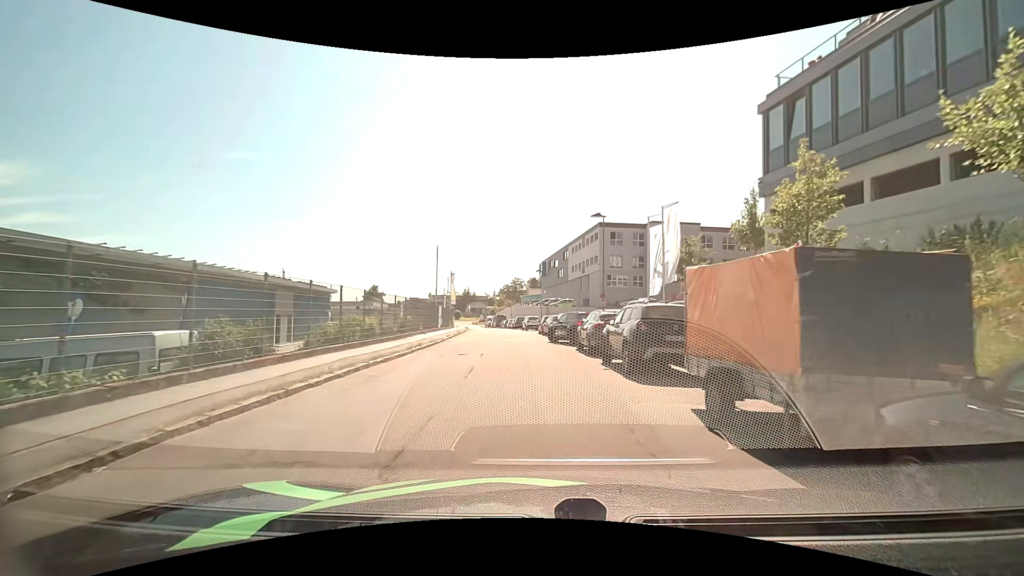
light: Day
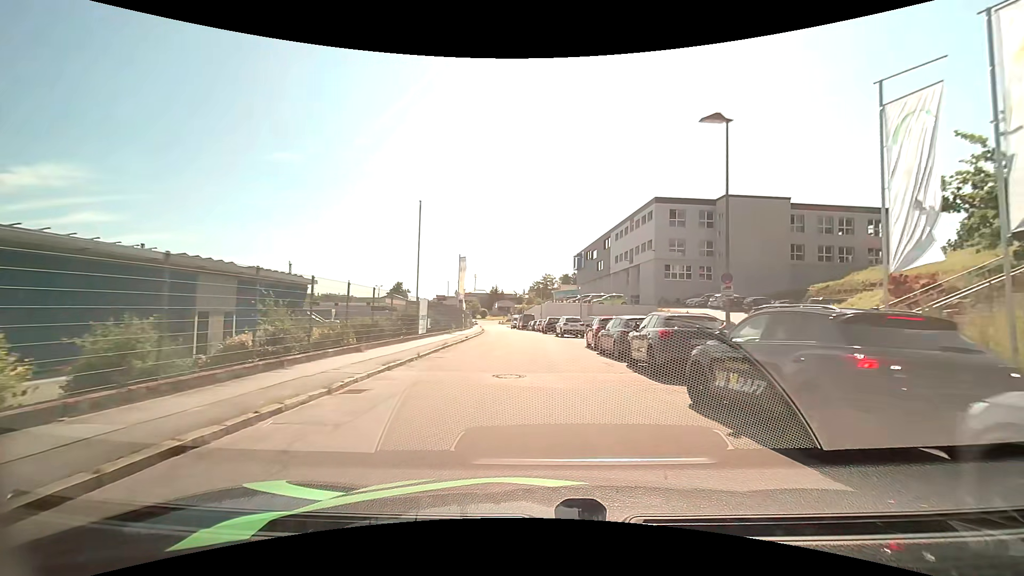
(-0.9, +17.1) m; -4°
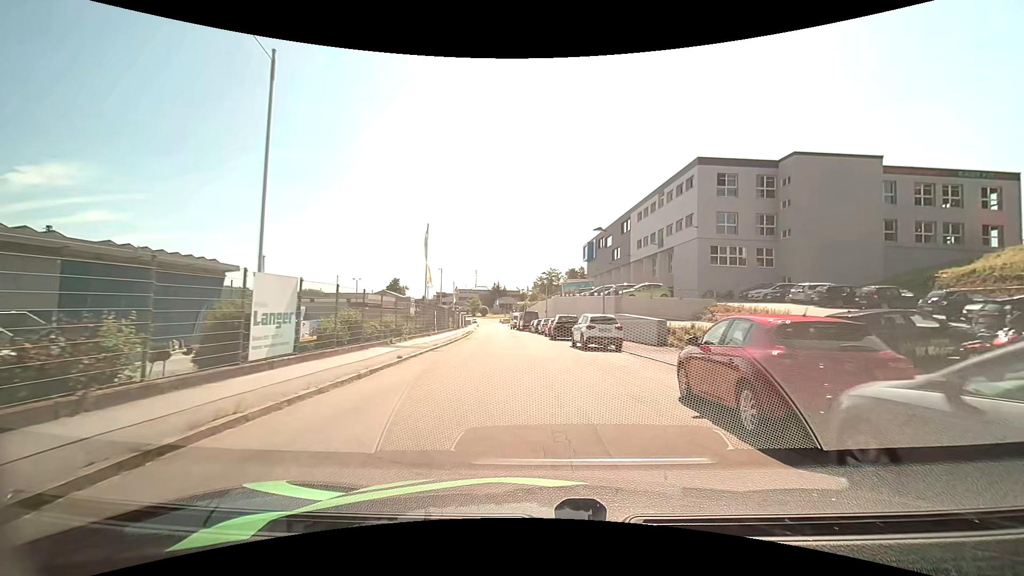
(-0.1, +15.4) m; 0°
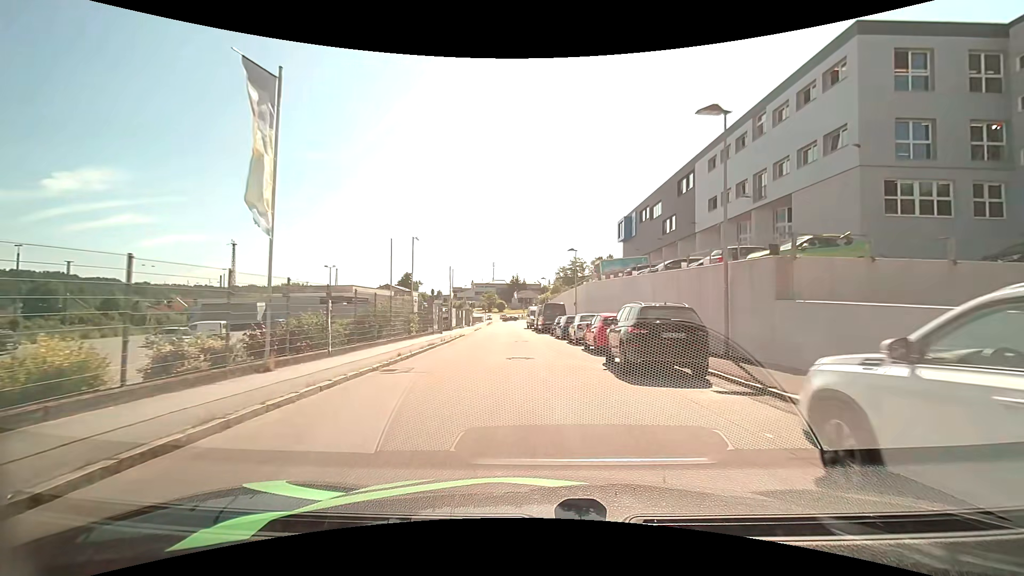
(-0.5, +20.7) m; -3°
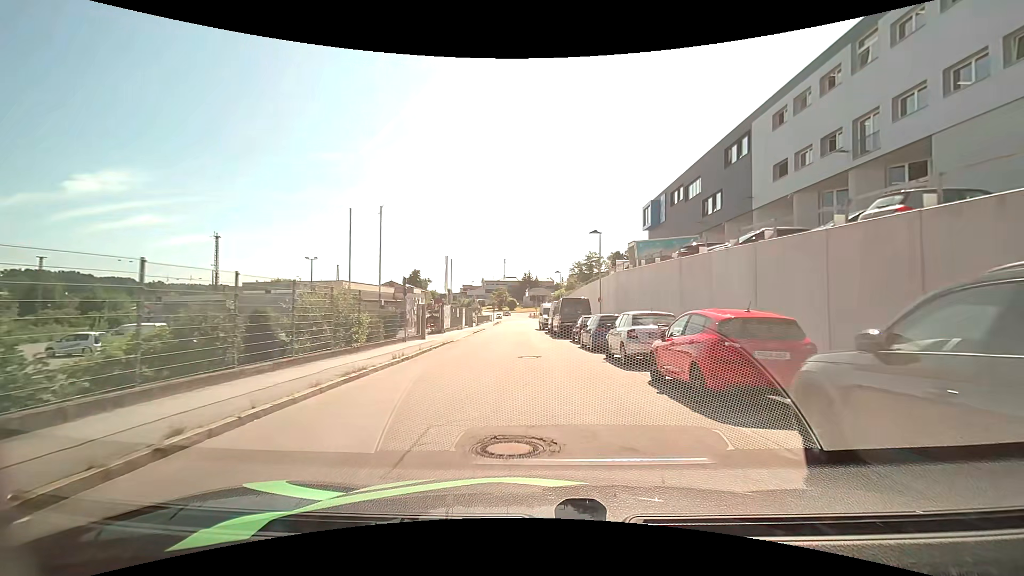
(-0.1, +10.1) m; -1°
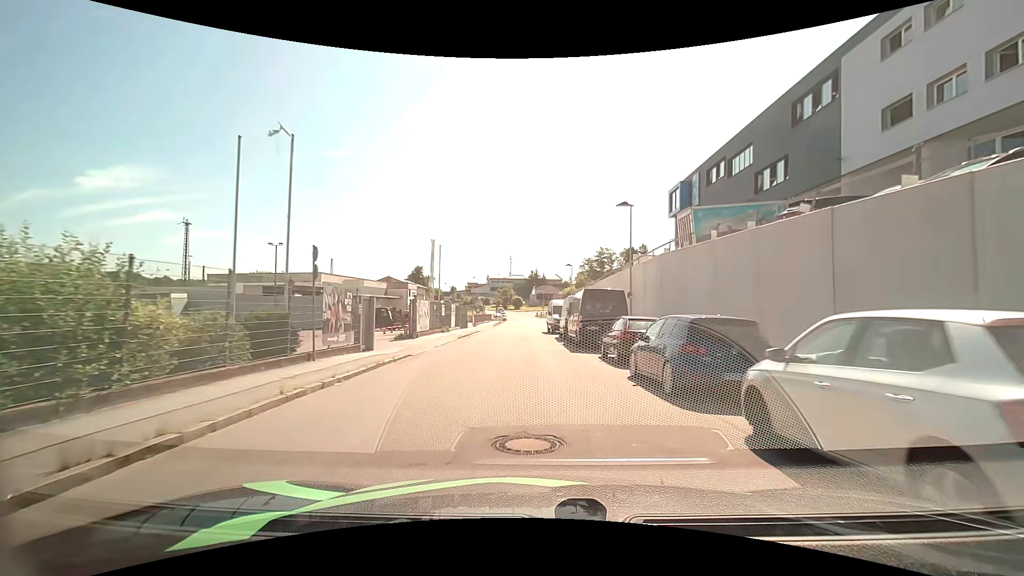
(-0.1, +10.4) m; -1°
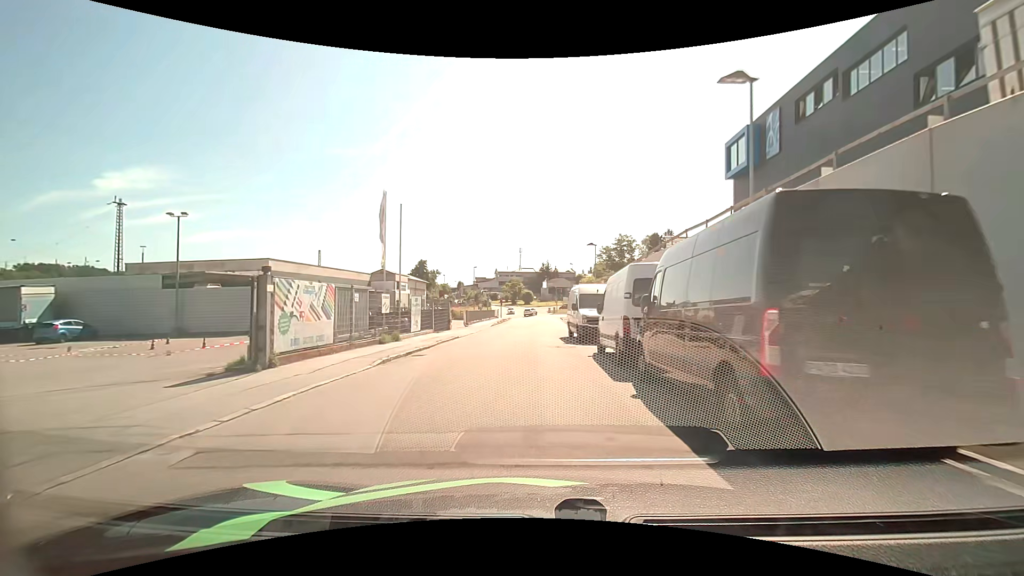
(-0.2, +15.9) m; -1°
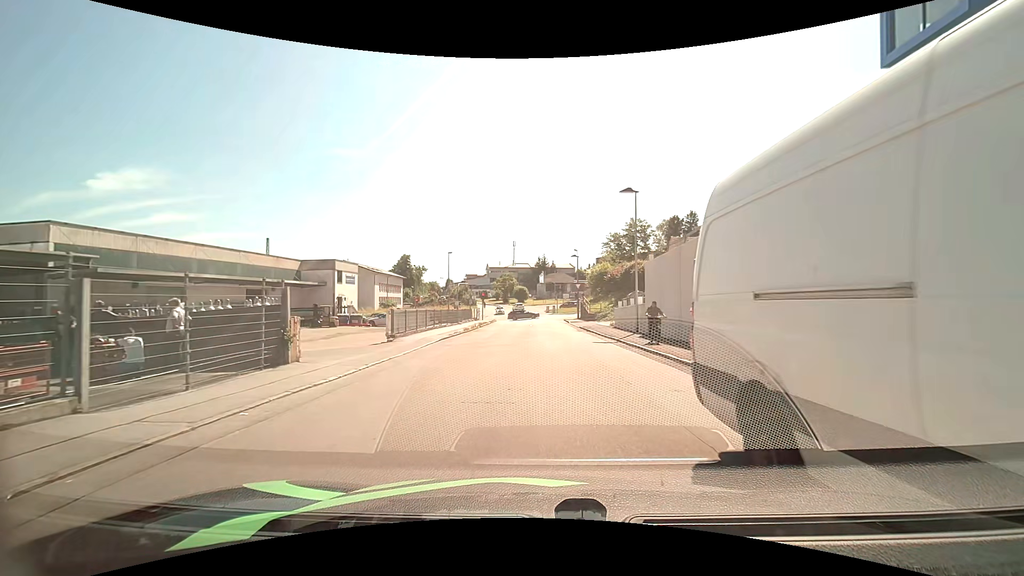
(0.0, +22.4) m; +1°
(0, +10) (0, +20) (0, +30) (0, +40) (0, +50) (-1, +60) (-3, +70) (-8, +78) (-18, +81) (-28, +81) m
